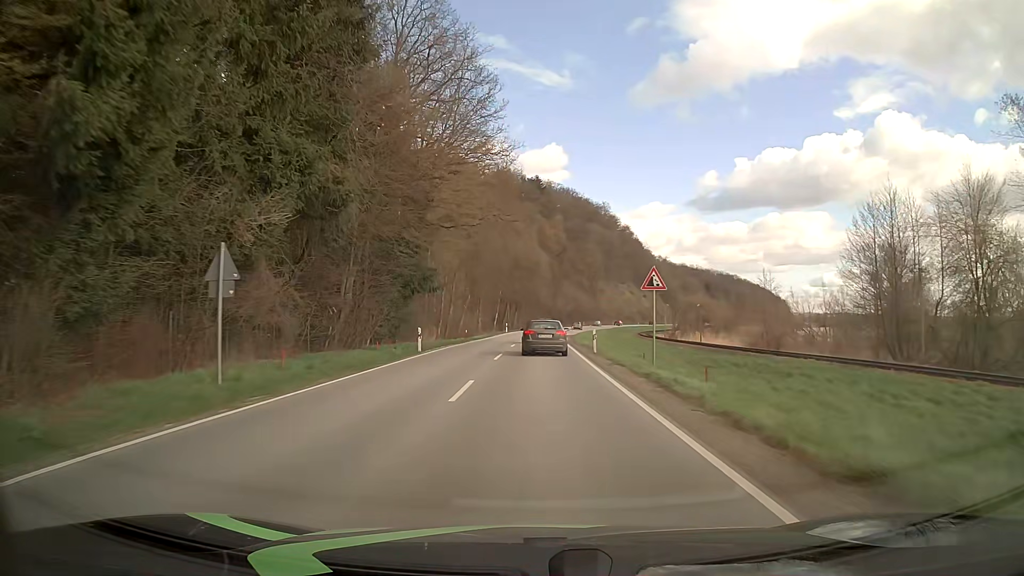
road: secondary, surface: asphalt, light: Day
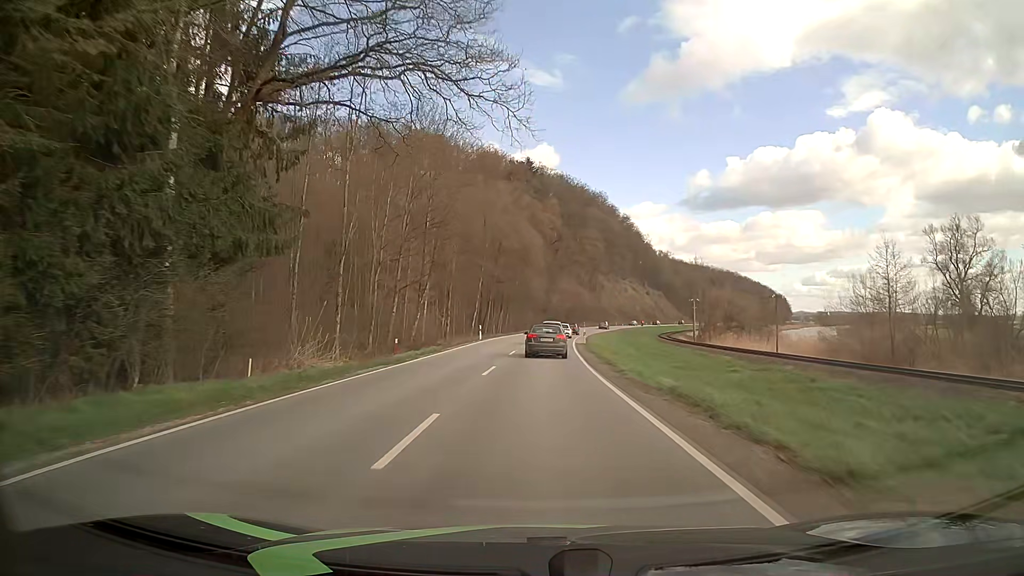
(+0.2, +29.1) m; +1°
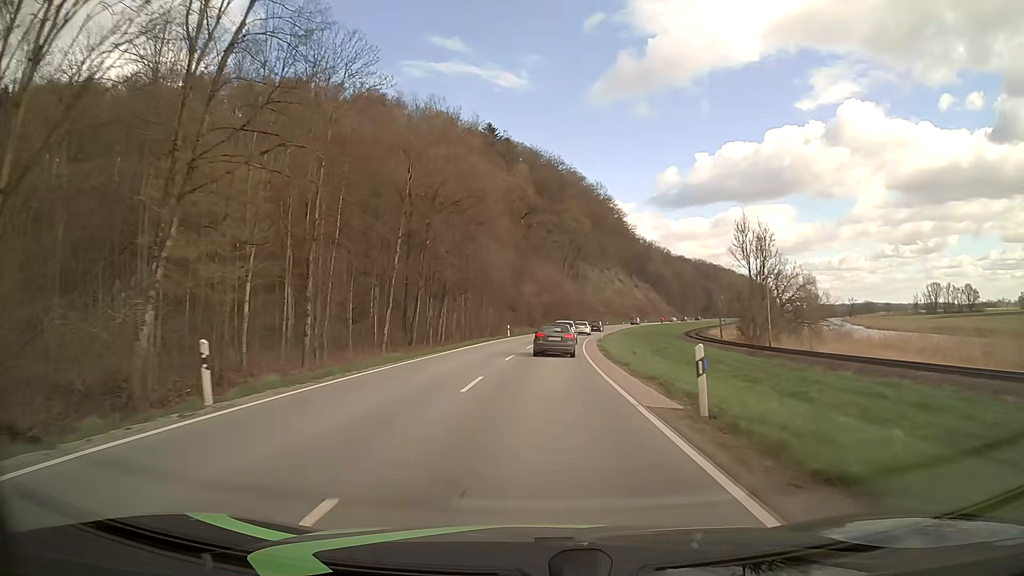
(+0.7, +40.9) m; +2°
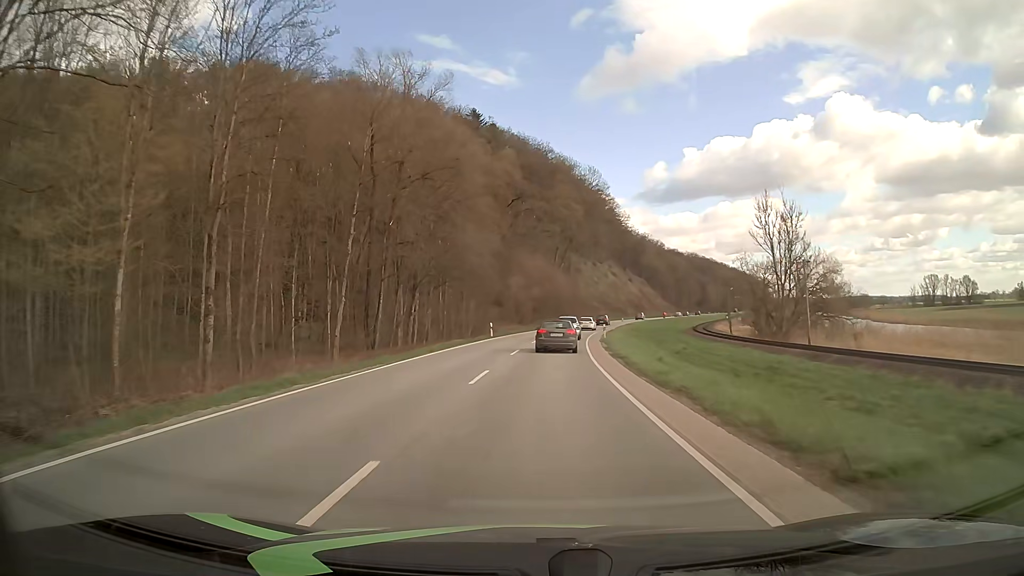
(+0.1, +10.5) m; +1°
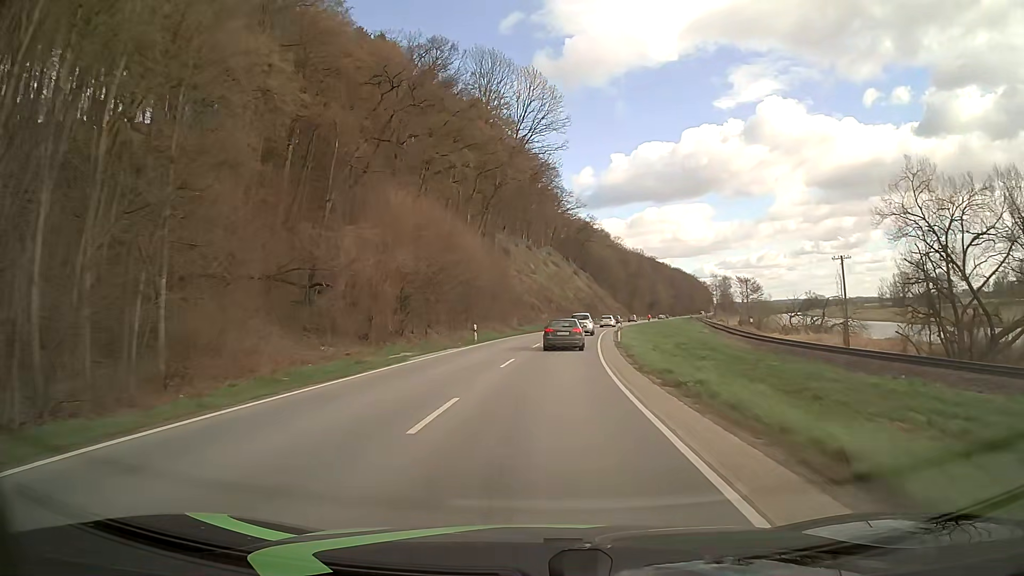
(+2.9, +54.1) m; +6°
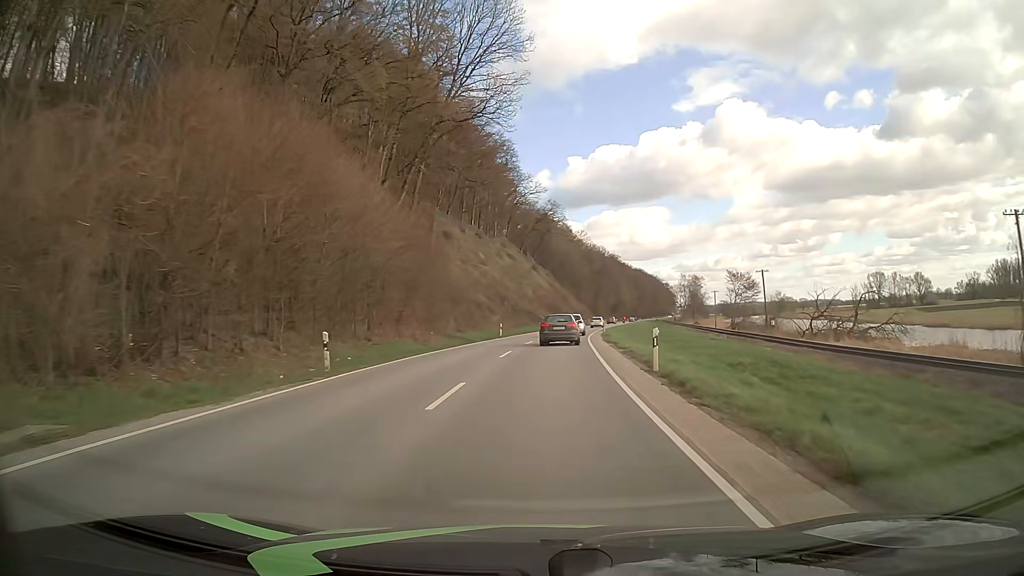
(+0.7, +22.0) m; +4°
(0, +10) (0, +20) (+1, +30) (+2, +40) (+3, +50) (+4, +60) (+5, +70) (+7, +80) (+8, +90) (+10, +99) m
